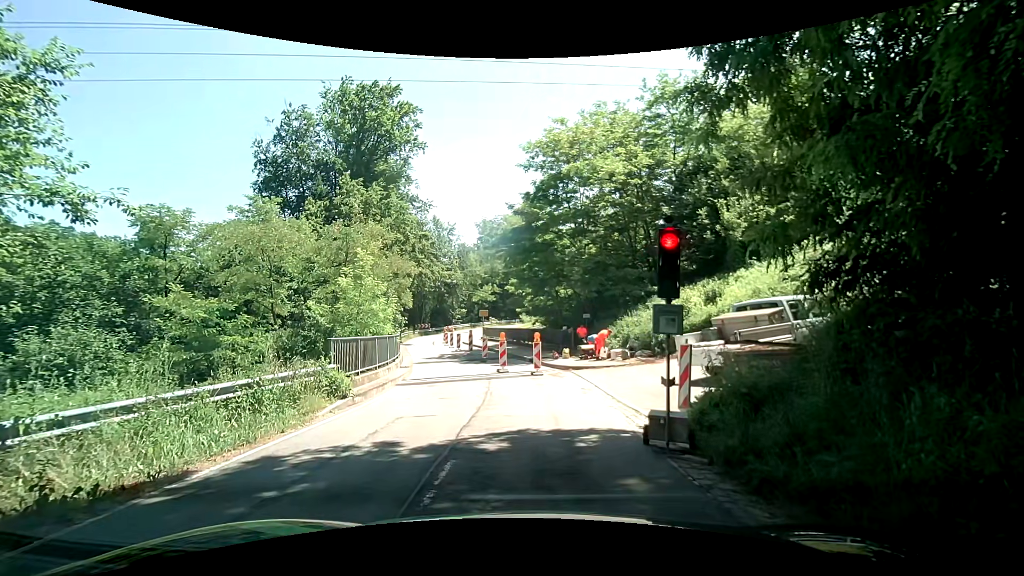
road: tertiary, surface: asphalt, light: Day
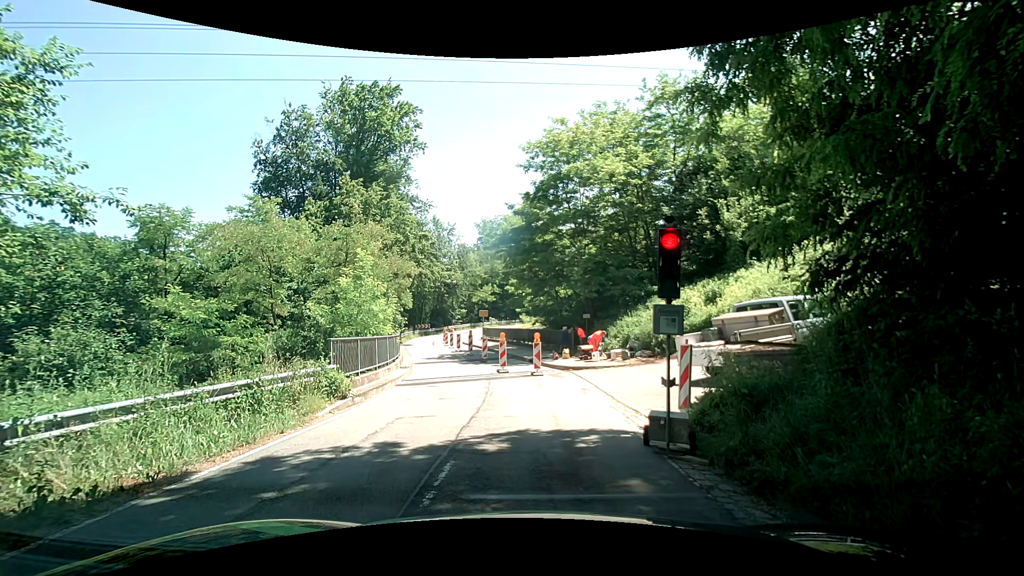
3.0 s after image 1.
(0.0, +0.1) m; 0°
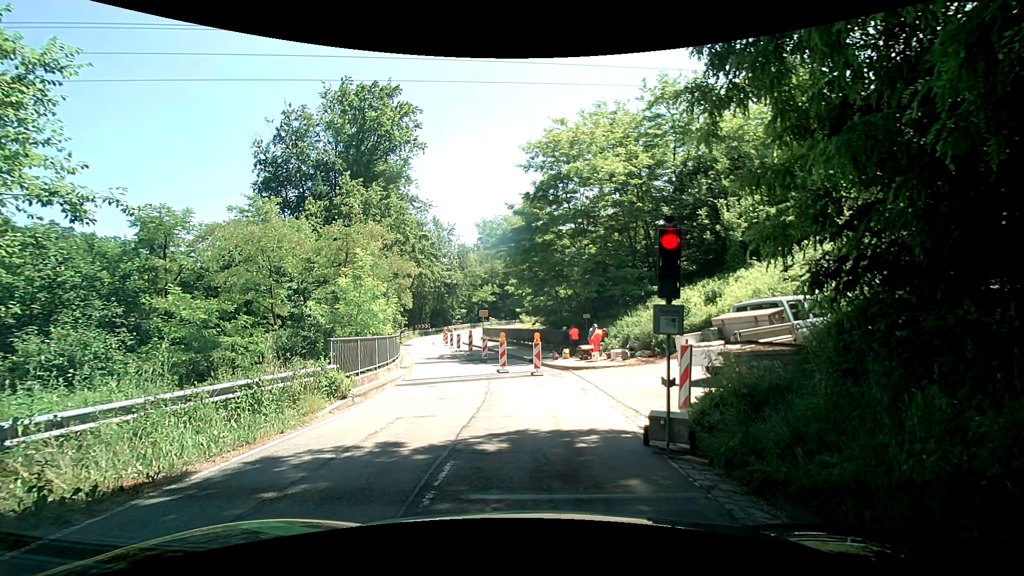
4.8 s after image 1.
(0.0, 0.0) m; 0°
(0, +10) (-2, +20) (-4, +30) (-6, +39) (-8, +49) (-9, +59) (-7, +69) (-2, +78) (+3, +86) (+8, +95) m
